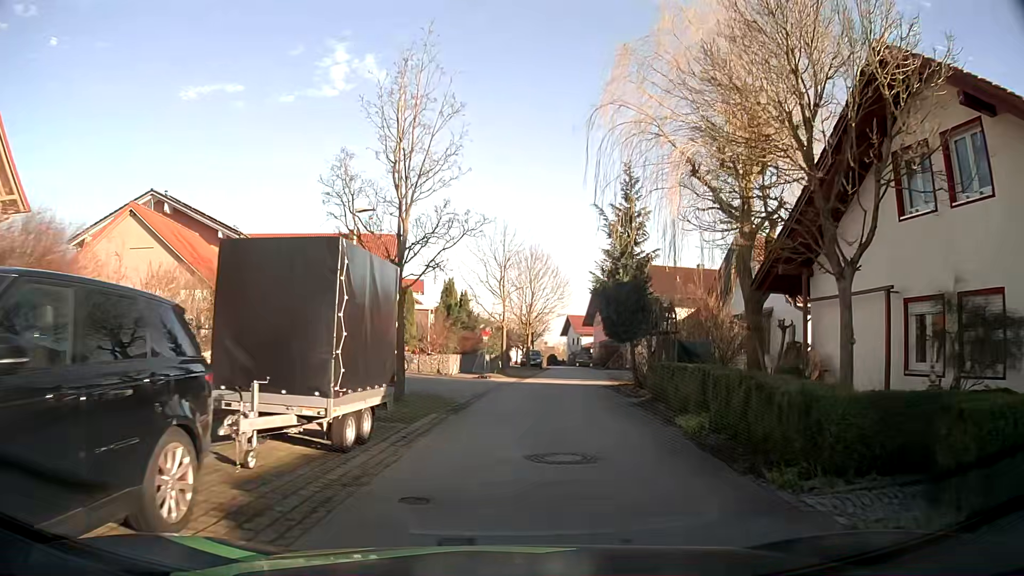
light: Day
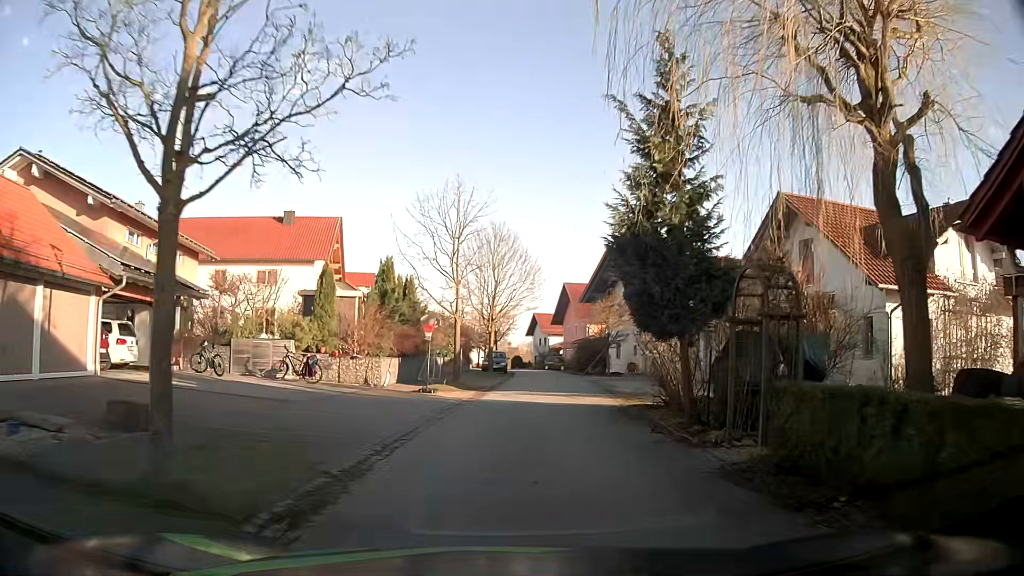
(+0.3, +9.6) m; +3°
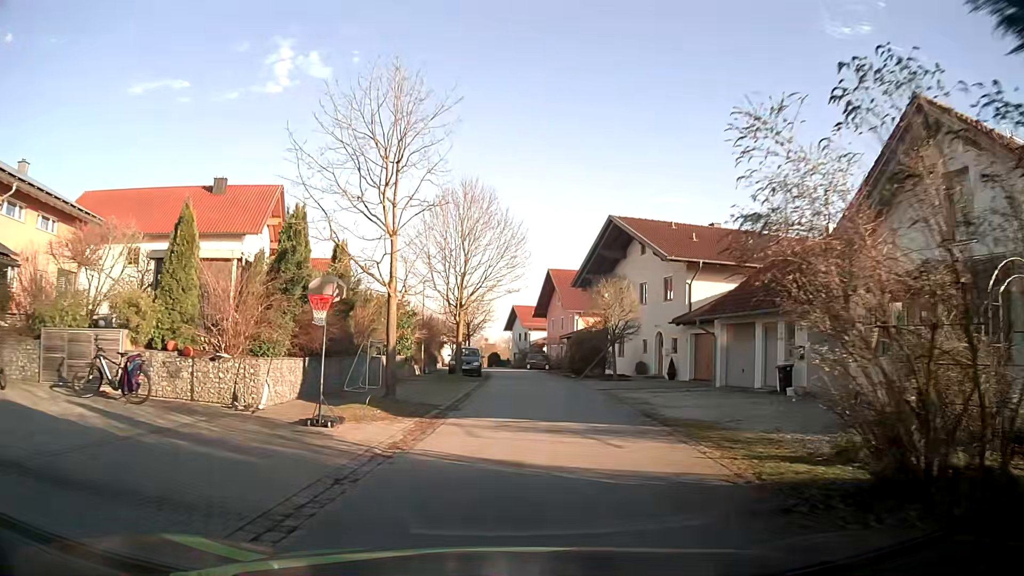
(+0.1, +10.4) m; +2°
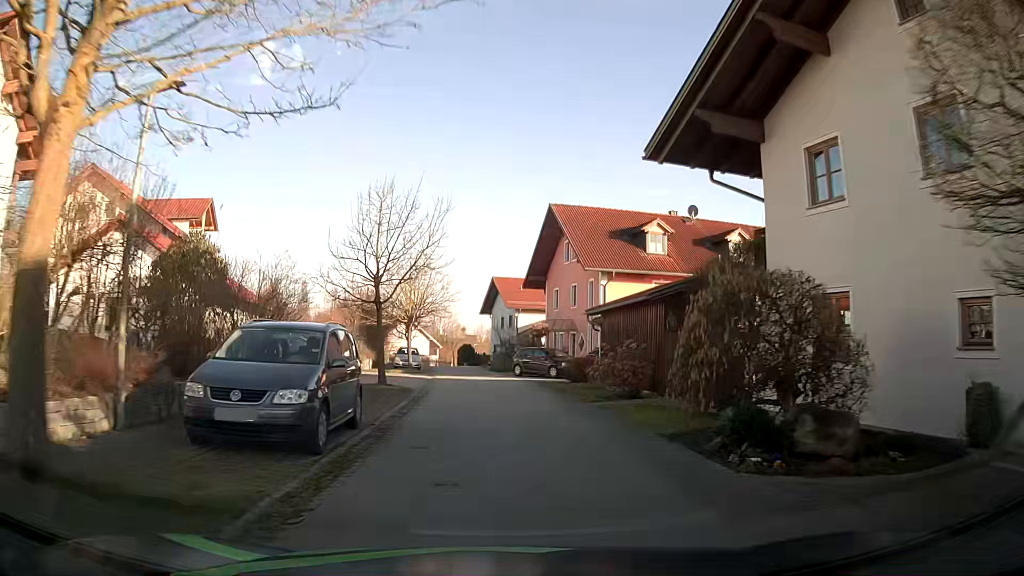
(+0.5, +28.6) m; +1°
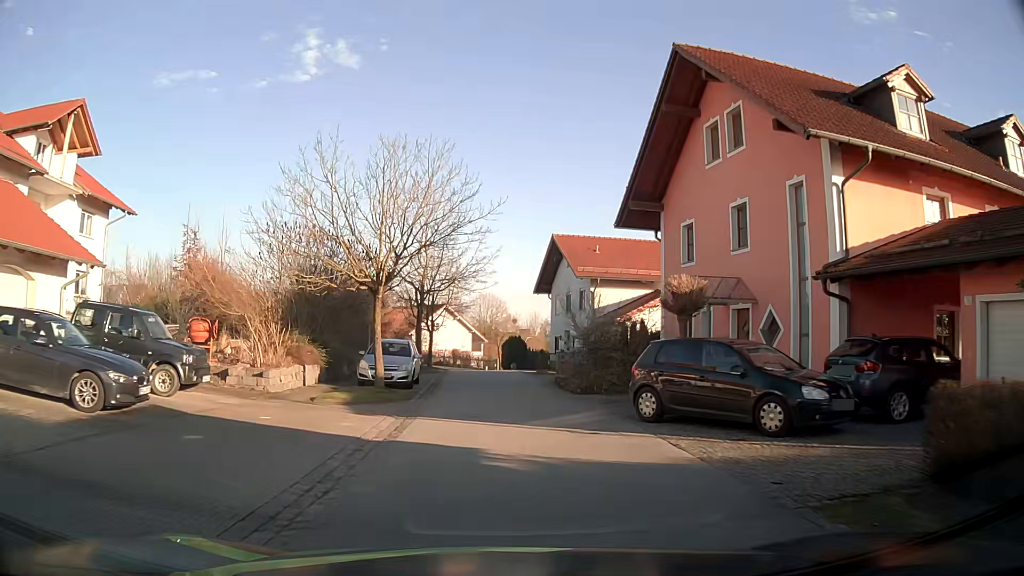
(-0.7, +22.2) m; -4°
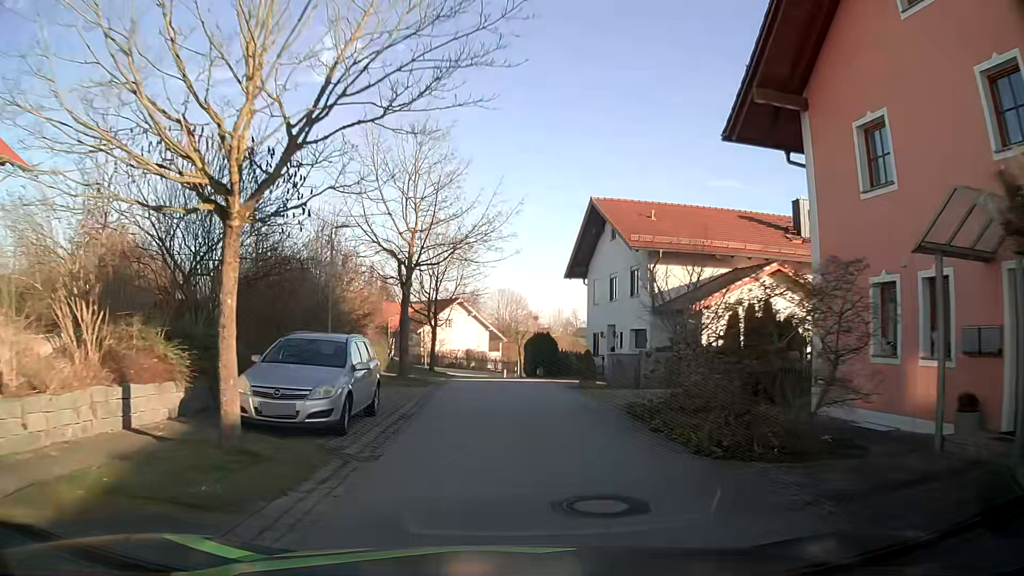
(-0.2, +11.0) m; -2°
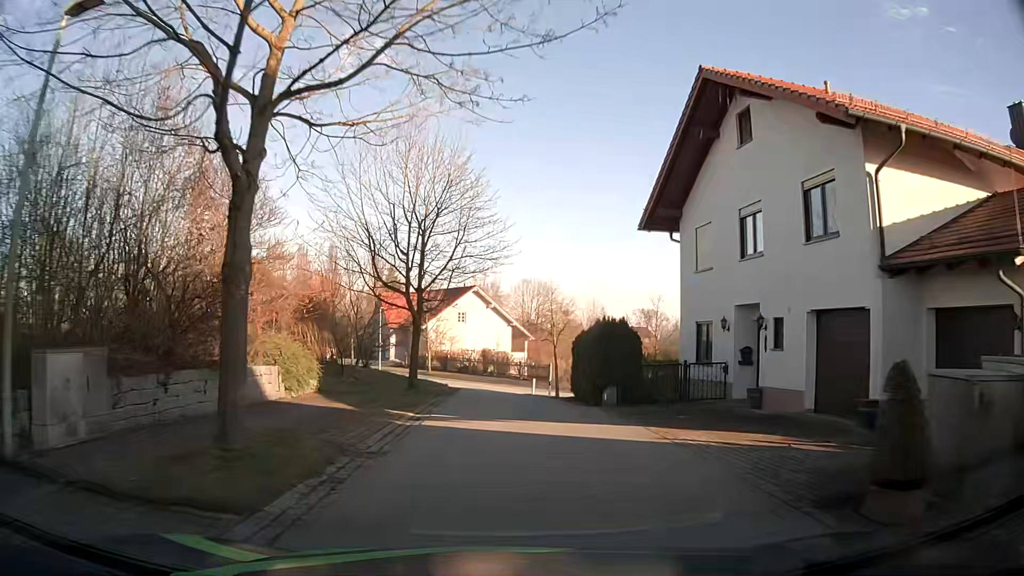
(-0.1, +16.4) m; -1°
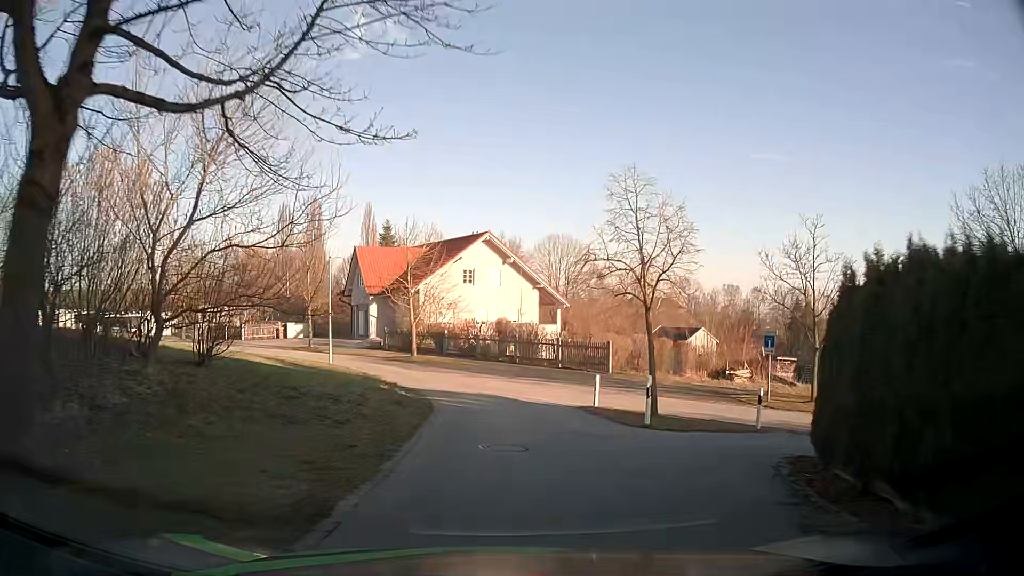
(-0.3, +20.1) m; -1°
(0, +10) (-1, +20) (-4, +29) (-10, +38) (-17, +44) (-25, +50) (-32, +57) (-34, +67) (-29, +75) (-20, +79) m
